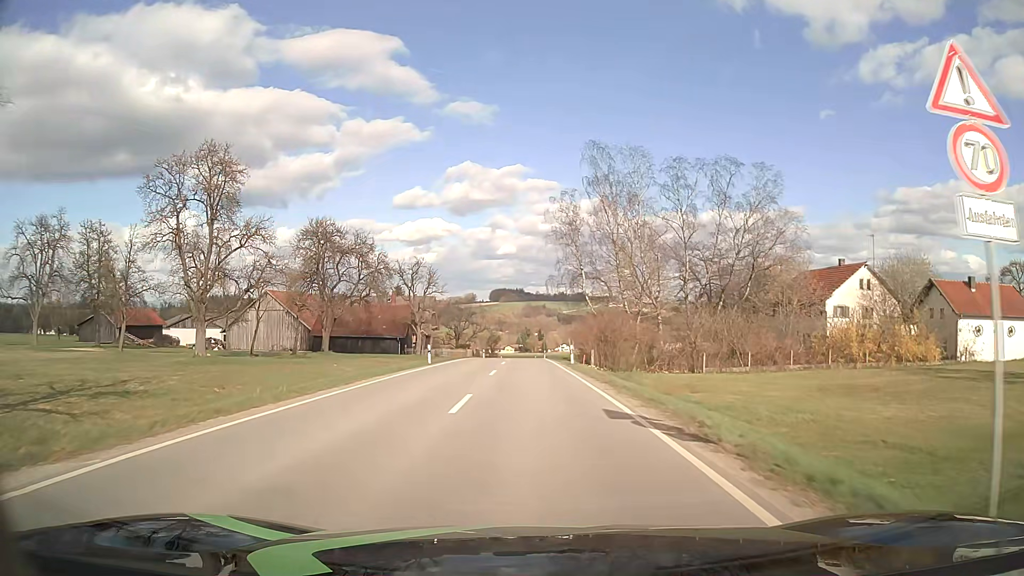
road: tertiary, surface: asphalt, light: Day
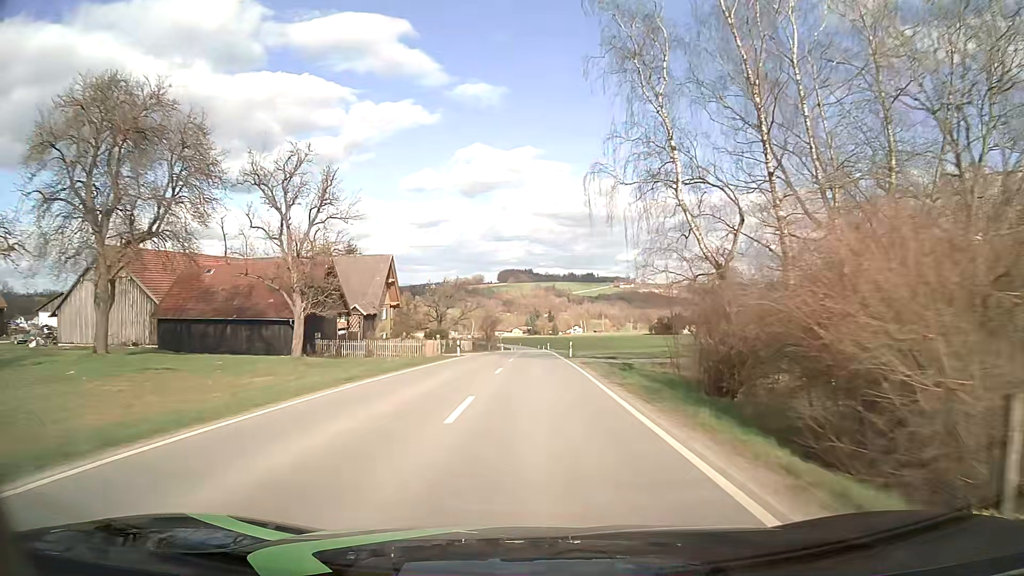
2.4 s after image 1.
(-0.5, +38.2) m; -1°
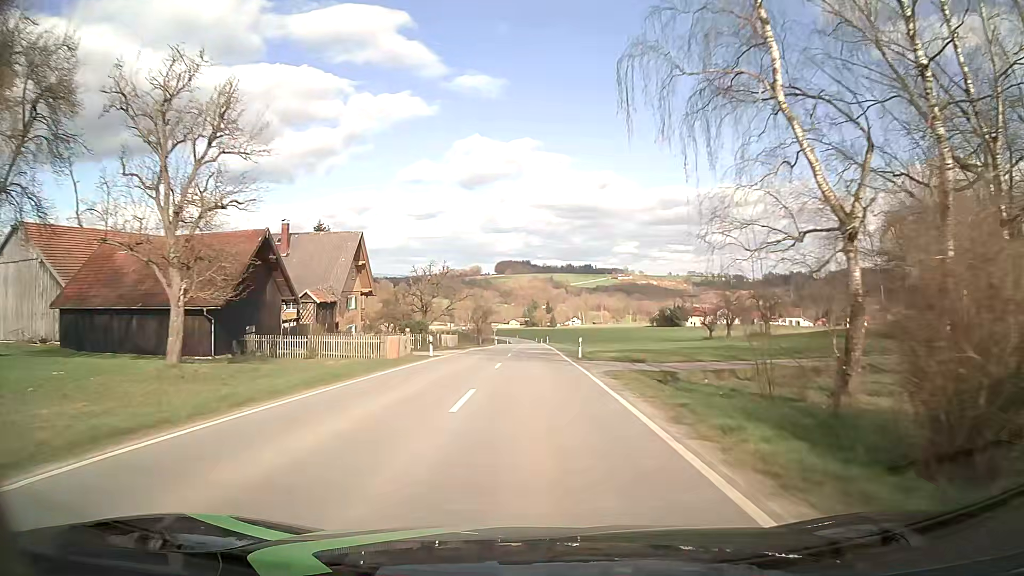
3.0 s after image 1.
(0.0, +11.1) m; 0°
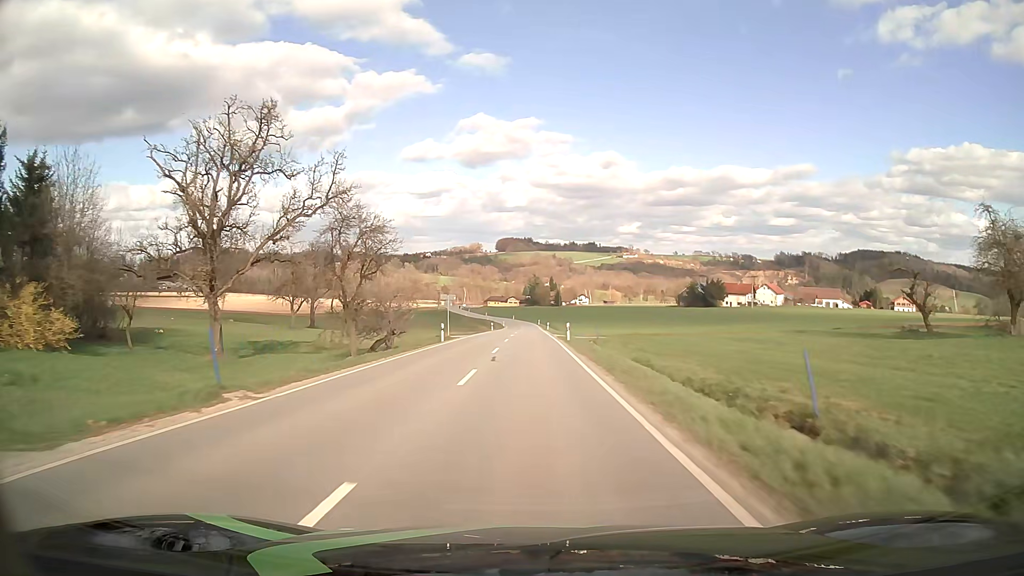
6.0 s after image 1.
(0.0, +57.0) m; 0°
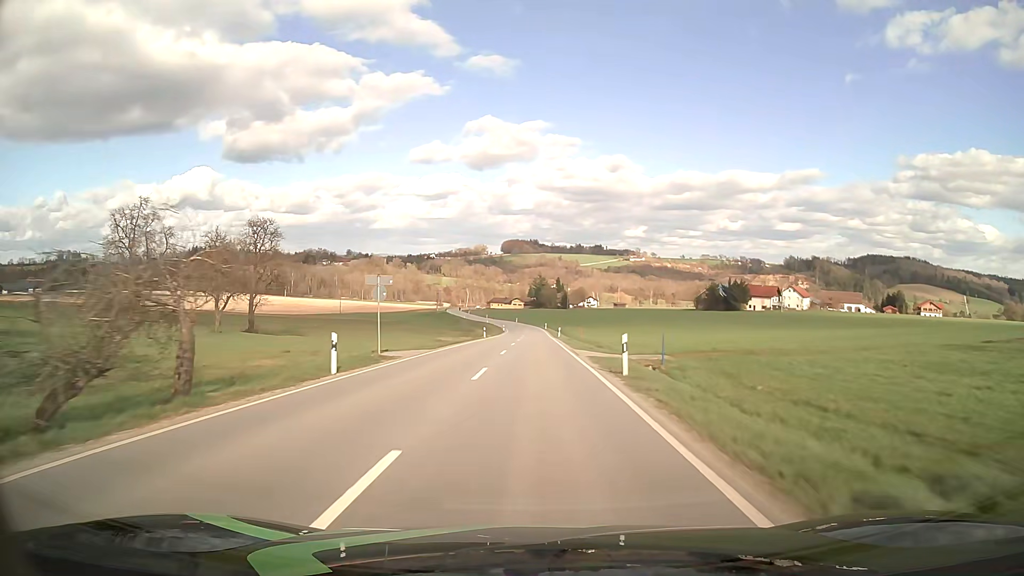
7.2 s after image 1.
(-0.1, +22.5) m; 0°
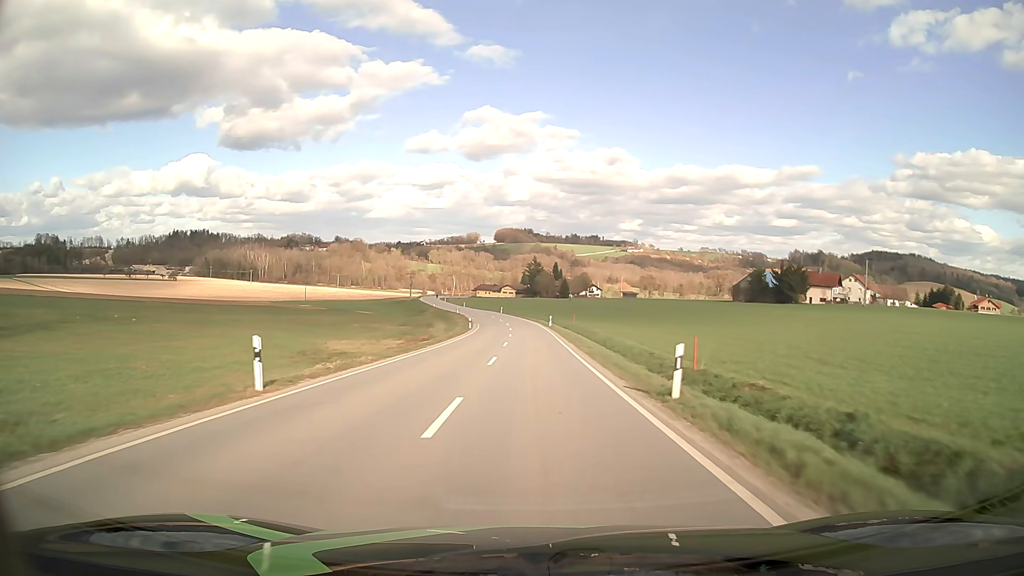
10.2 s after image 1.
(0.0, +55.3) m; +1°
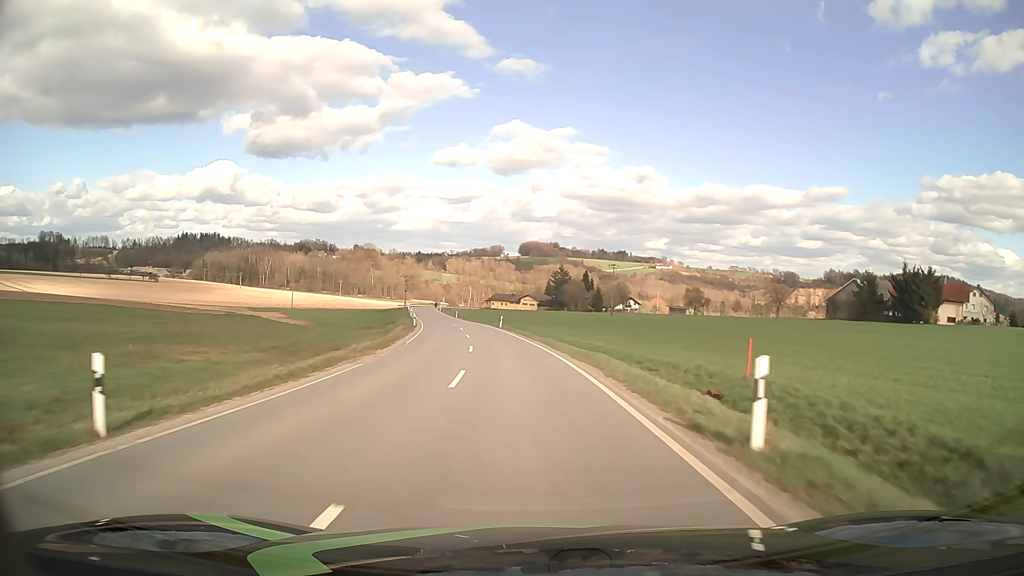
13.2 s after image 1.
(-0.4, +54.7) m; -2°
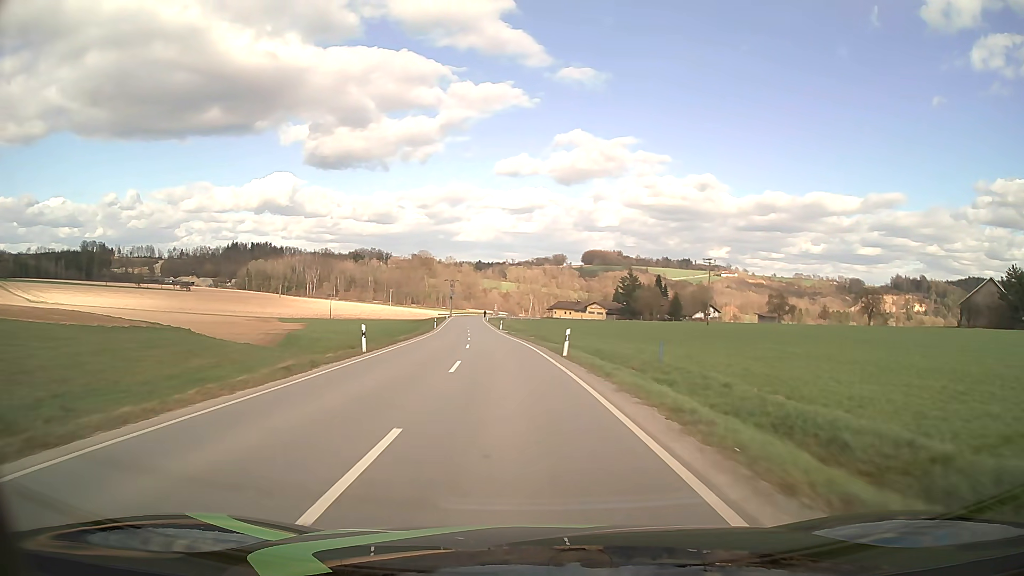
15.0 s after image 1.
(-1.4, +32.7) m; -5°
(0, +10) (-1, +20) (-1, +30) (-2, +40) (-3, +50) (-4, +60) (-6, +70) (-7, +80) (-8, +90) (-10, +99) m
